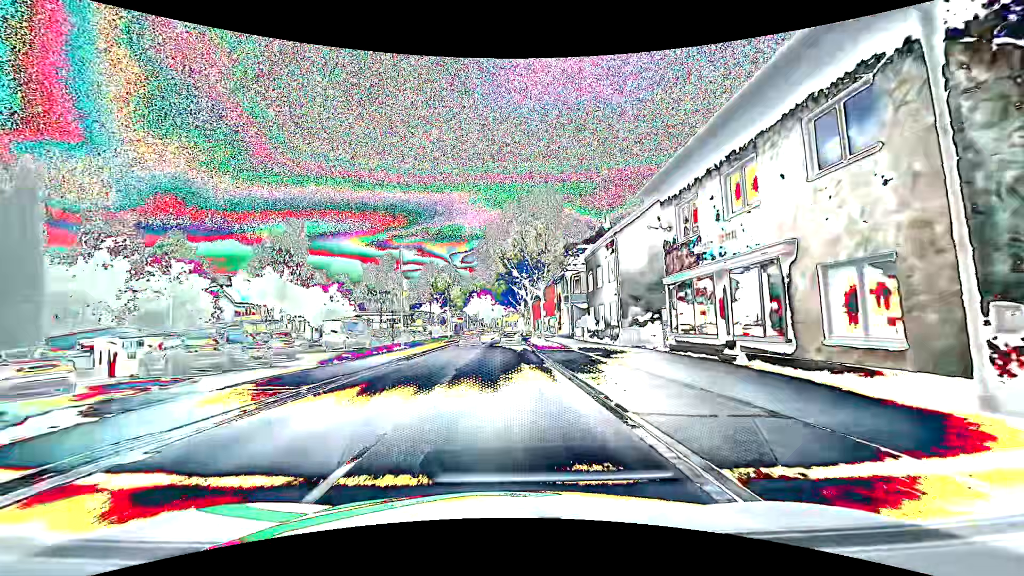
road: primary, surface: asphalt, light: Day
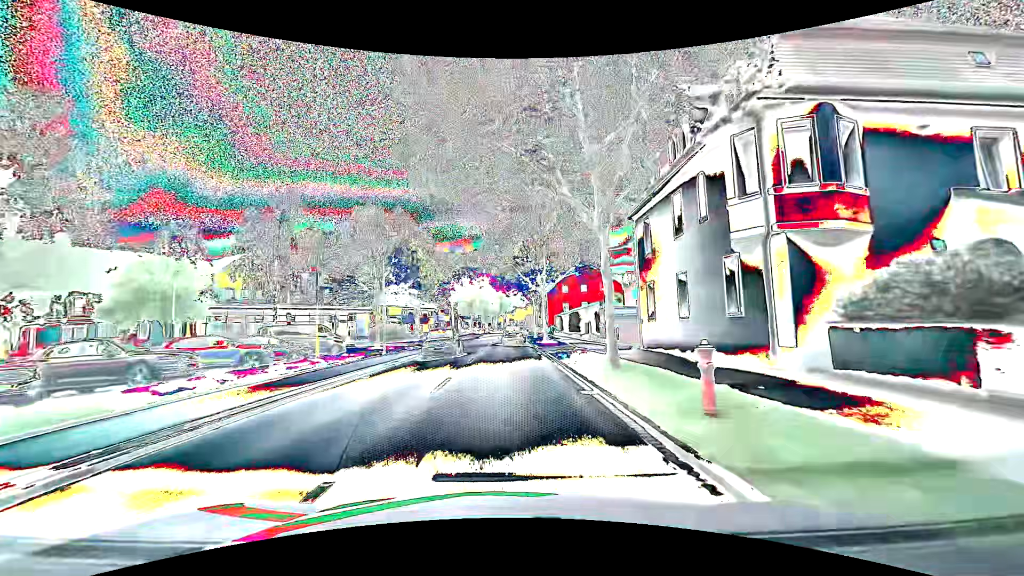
(+0.2, +38.2) m; 0°
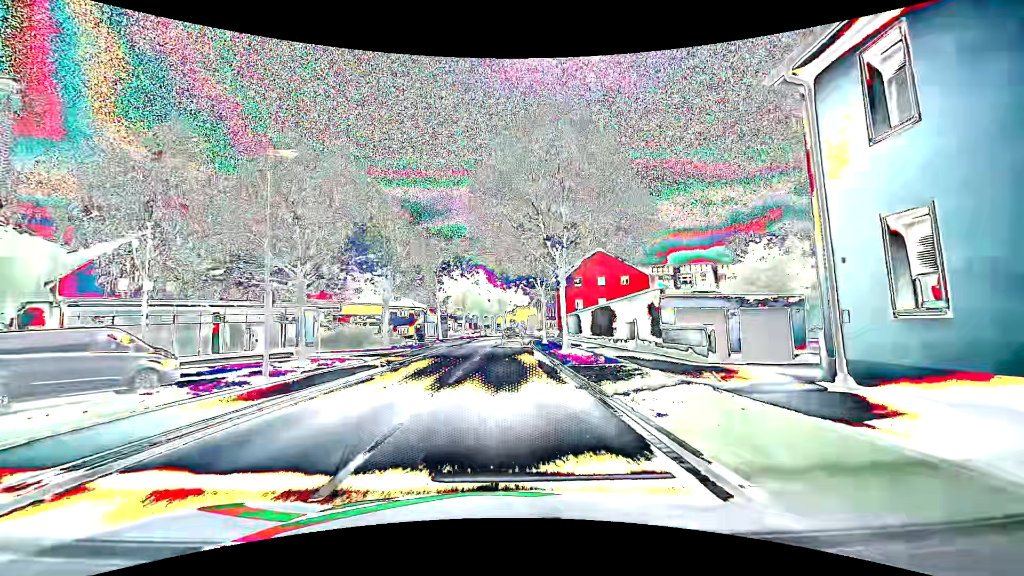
(0.0, +15.3) m; 0°
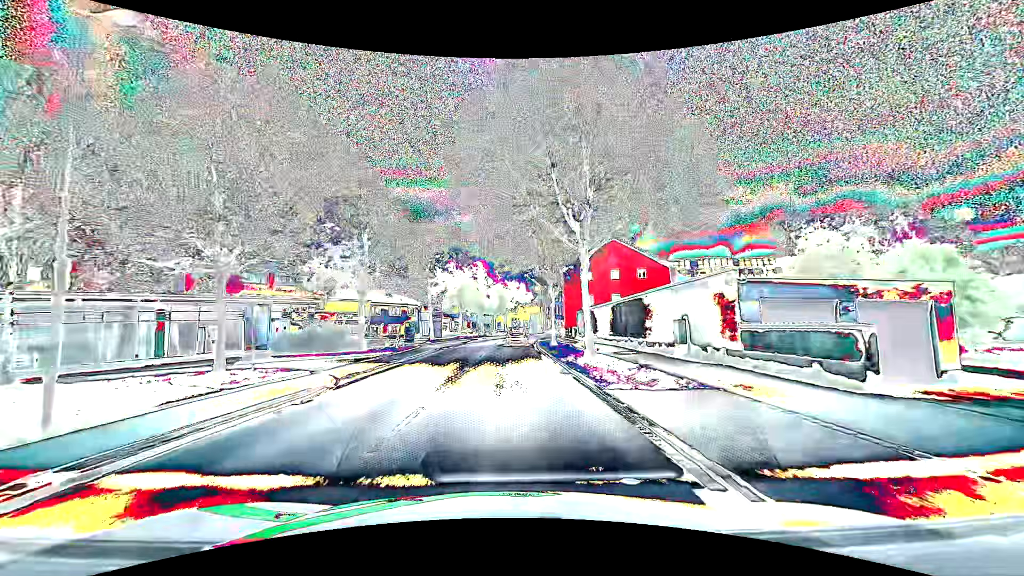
(0.0, +7.6) m; 0°
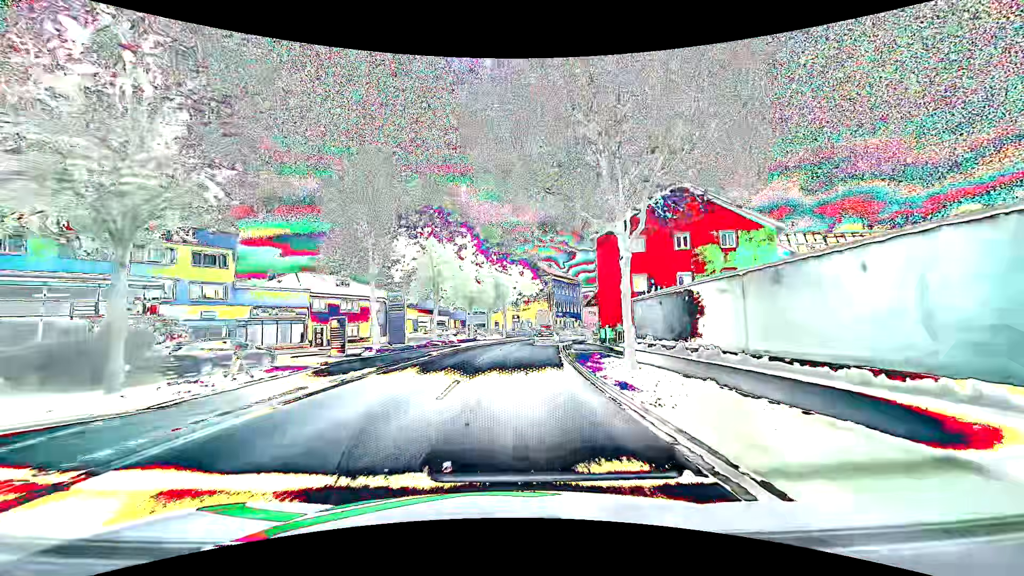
(0.0, +22.8) m; 0°
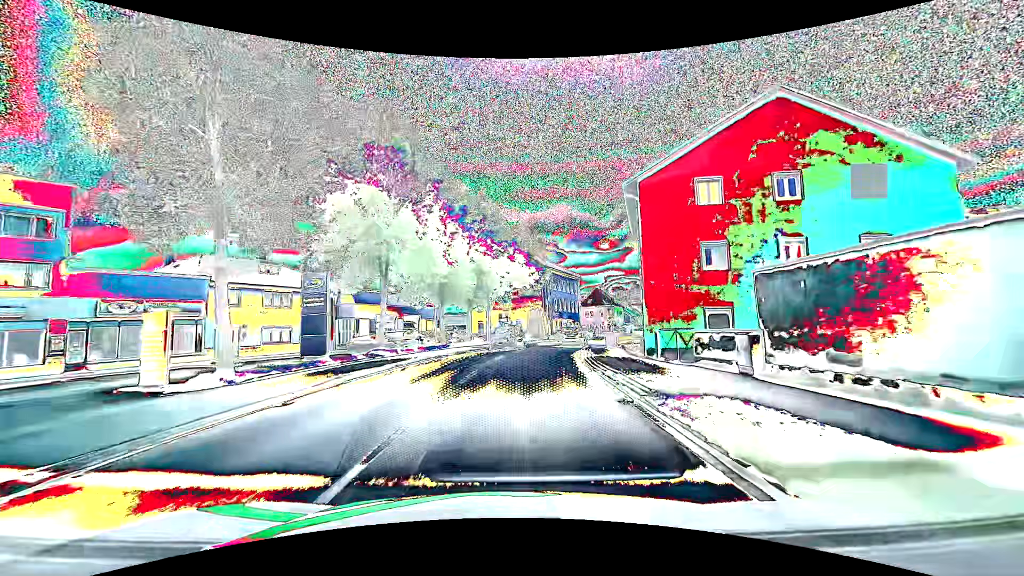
(+0.2, +15.2) m; +1°
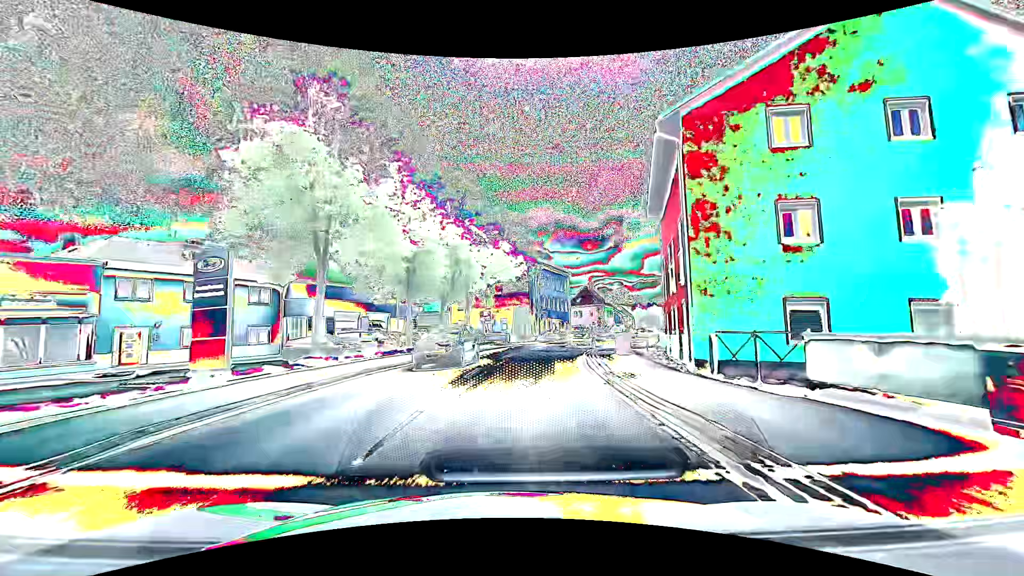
(+0.1, +7.6) m; +2°
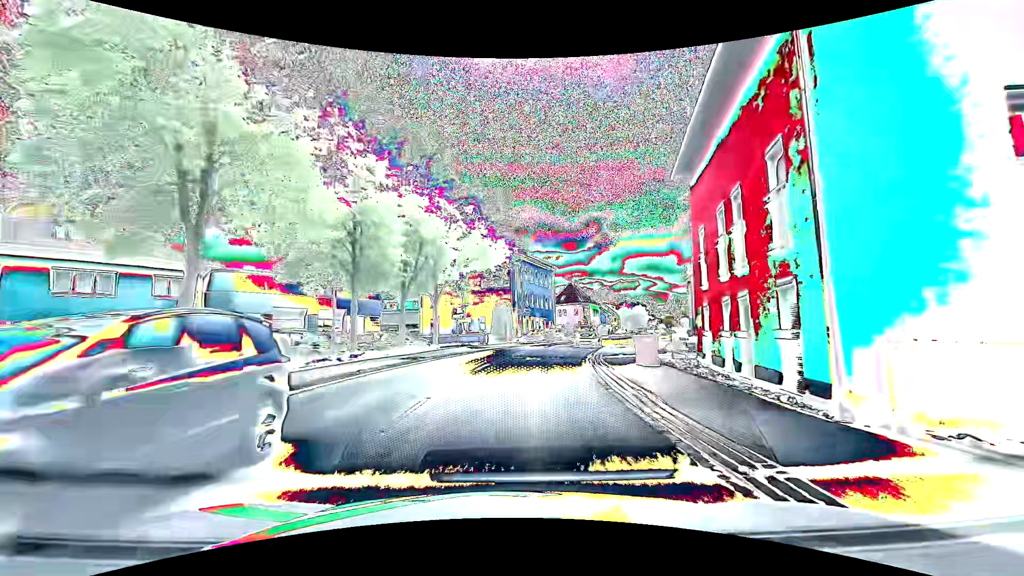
(+0.1, +7.6) m; +2°
(0, +10) (+1, +20) (+3, +30) (+5, +39) (+8, +49) (+12, +58) (+15, +68) (+19, +77) (+22, +87) (+26, +96) m
